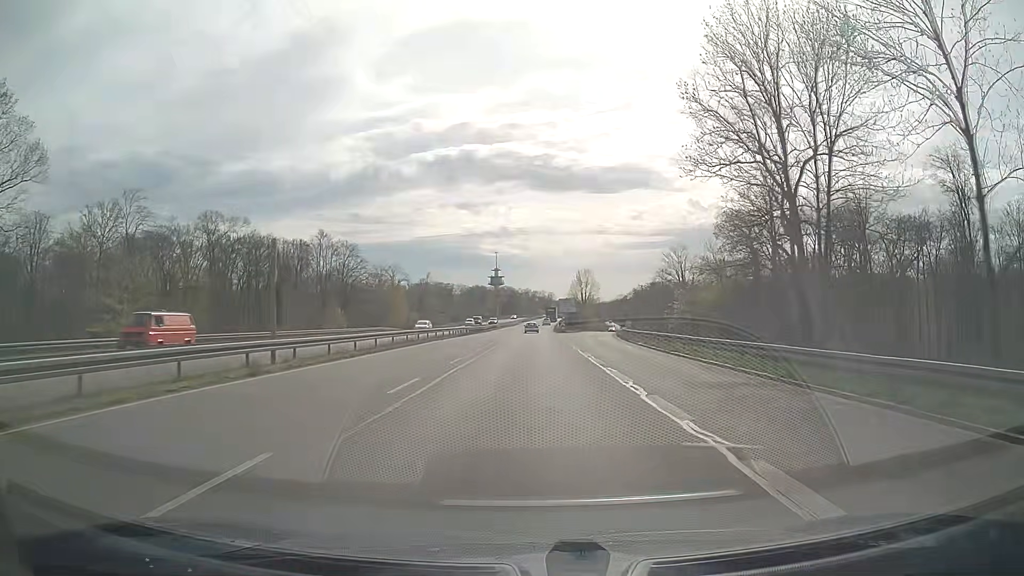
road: trunk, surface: asphalt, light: Day
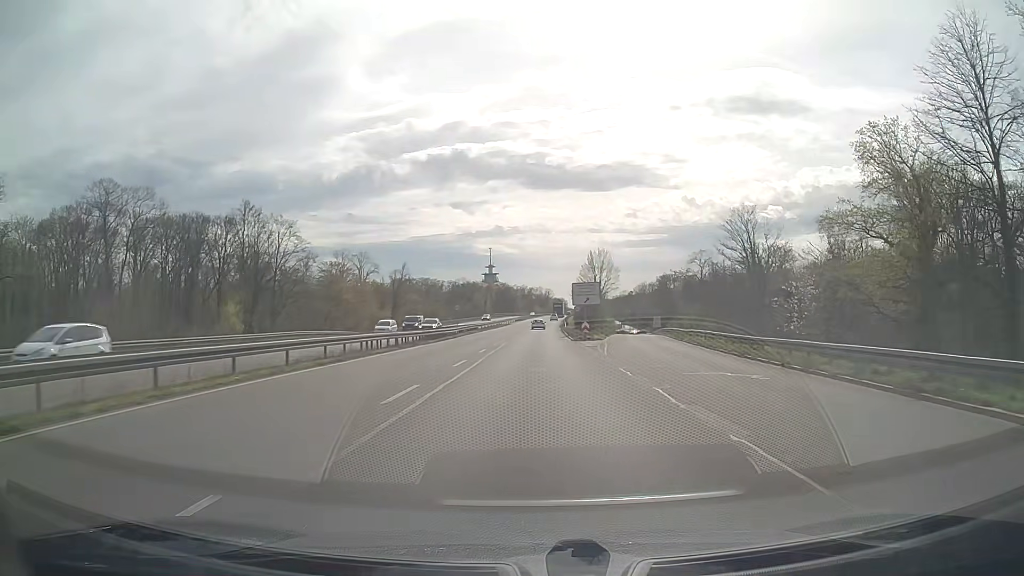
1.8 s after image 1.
(-0.1, +37.7) m; 0°
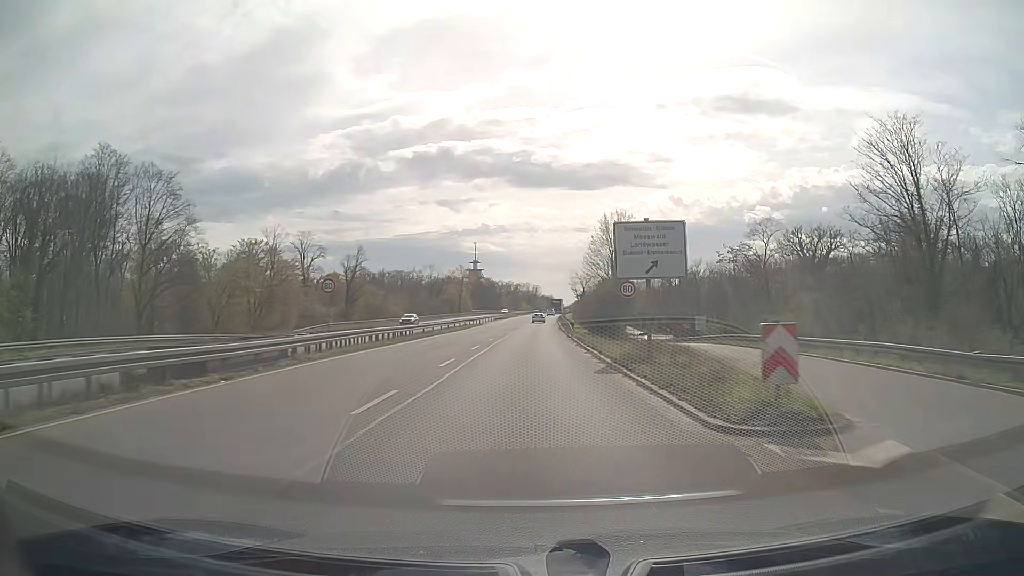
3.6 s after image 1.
(+0.4, +37.6) m; +1°
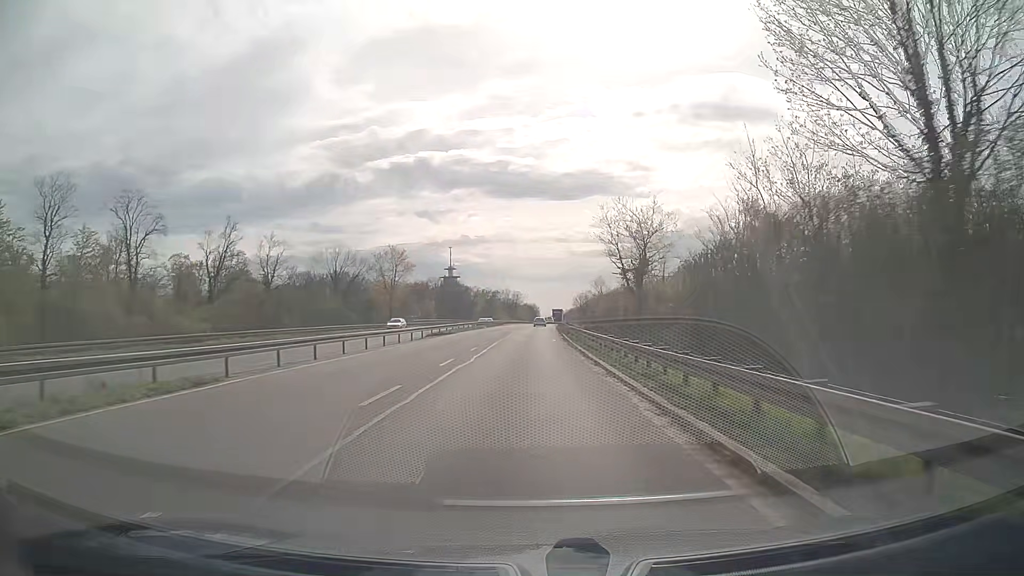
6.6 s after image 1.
(+0.9, +62.2) m; +2°
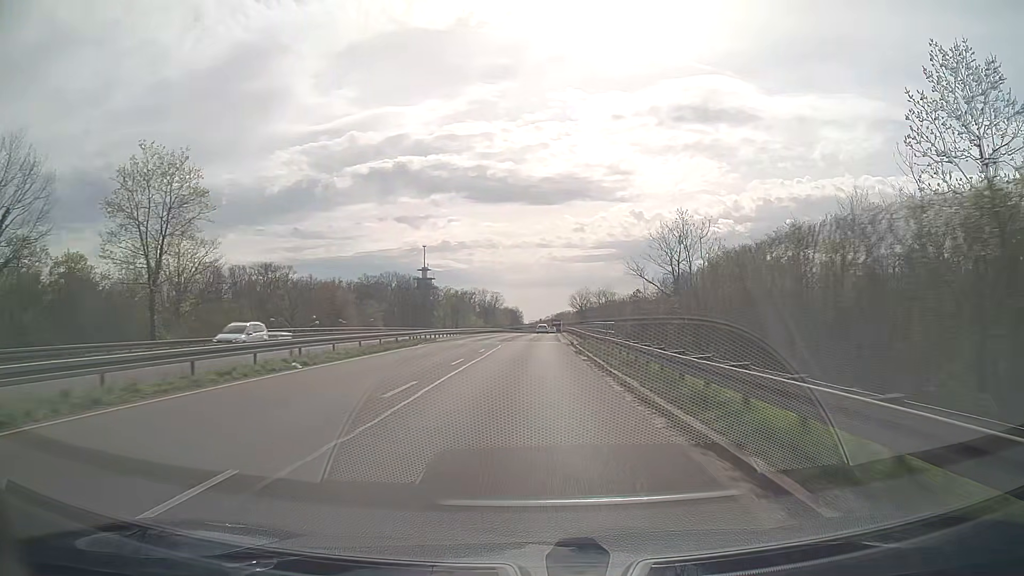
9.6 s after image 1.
(+0.7, +61.8) m; +1°
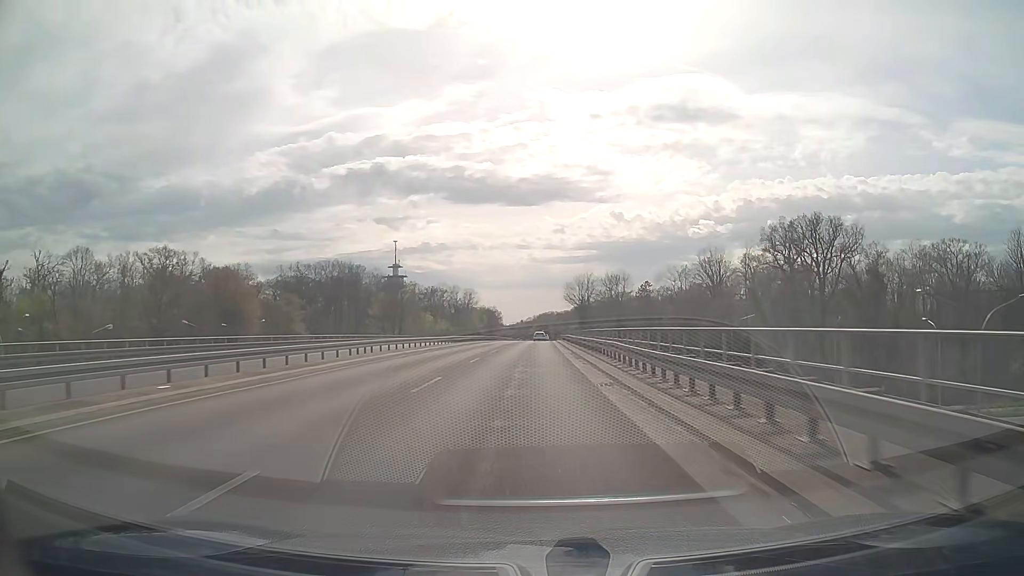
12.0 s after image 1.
(+0.6, +49.1) m; +1°
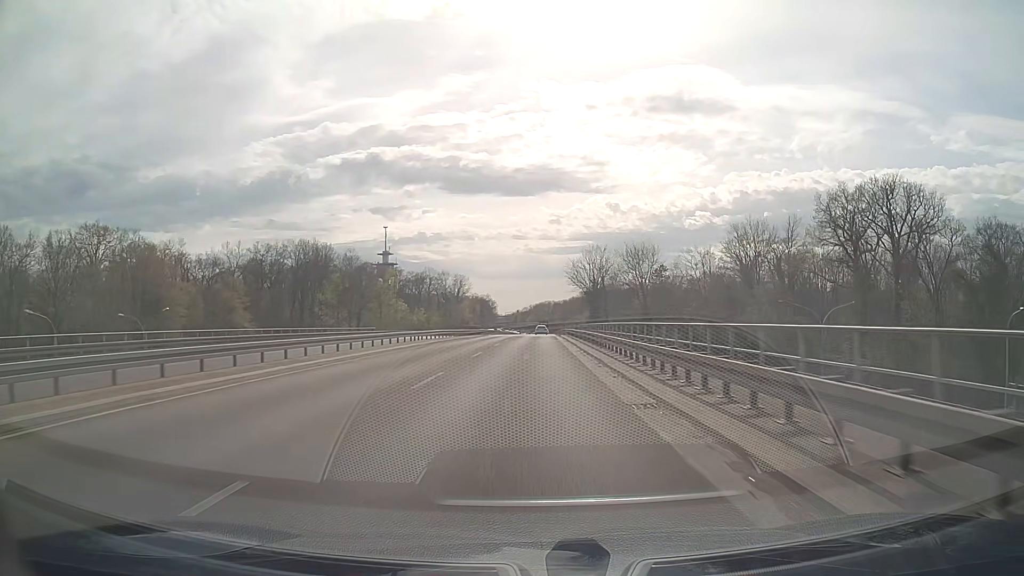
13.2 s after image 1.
(+0.1, +24.6) m; 0°
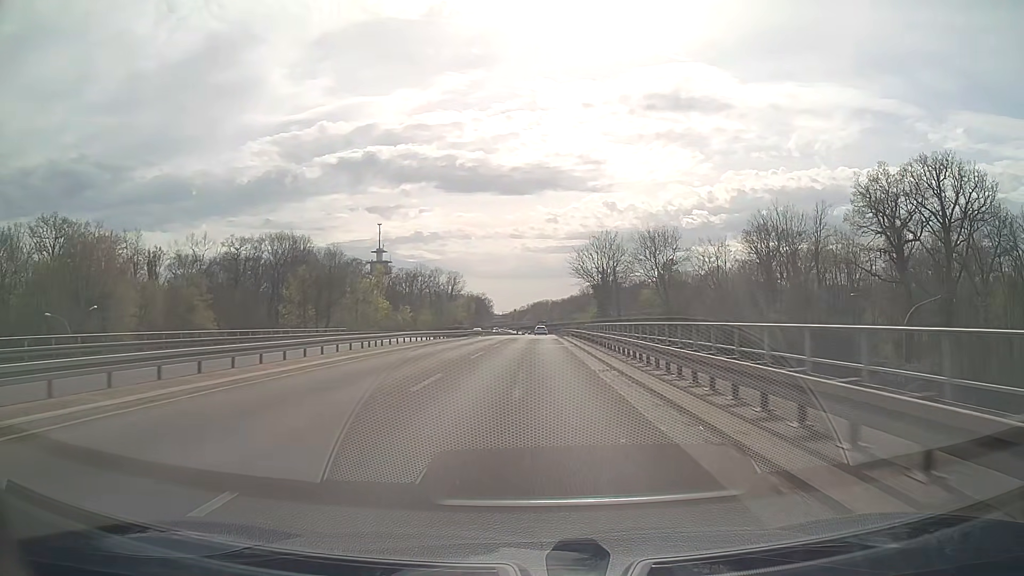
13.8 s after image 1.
(0.0, +12.3) m; 0°
(0, +10) (0, +20) (0, +30) (0, +40) (0, +50) (+1, +60) (+1, +70) (+1, +80) (+1, +90) (+1, +100) m
